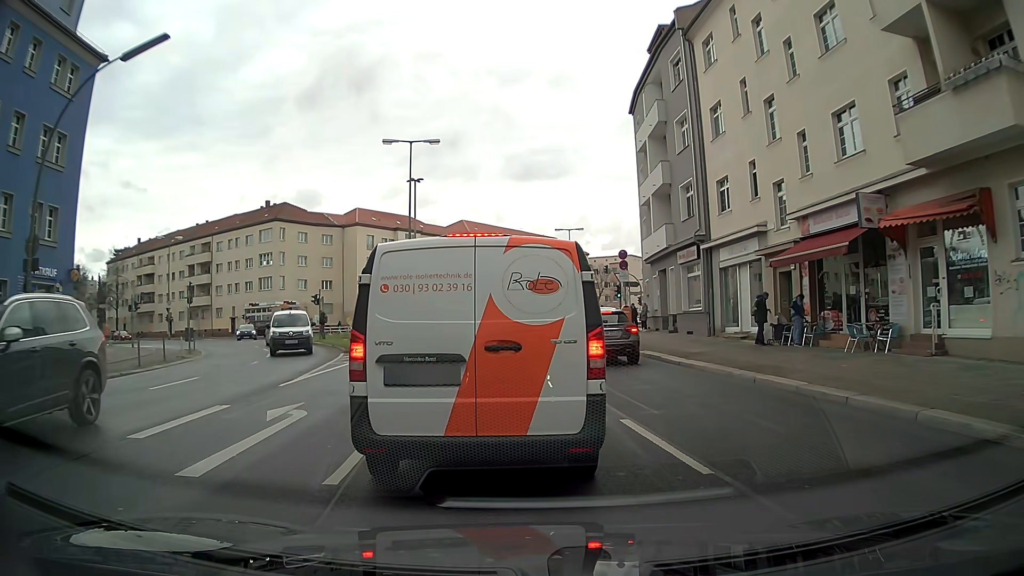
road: secondary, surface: asphalt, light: Day
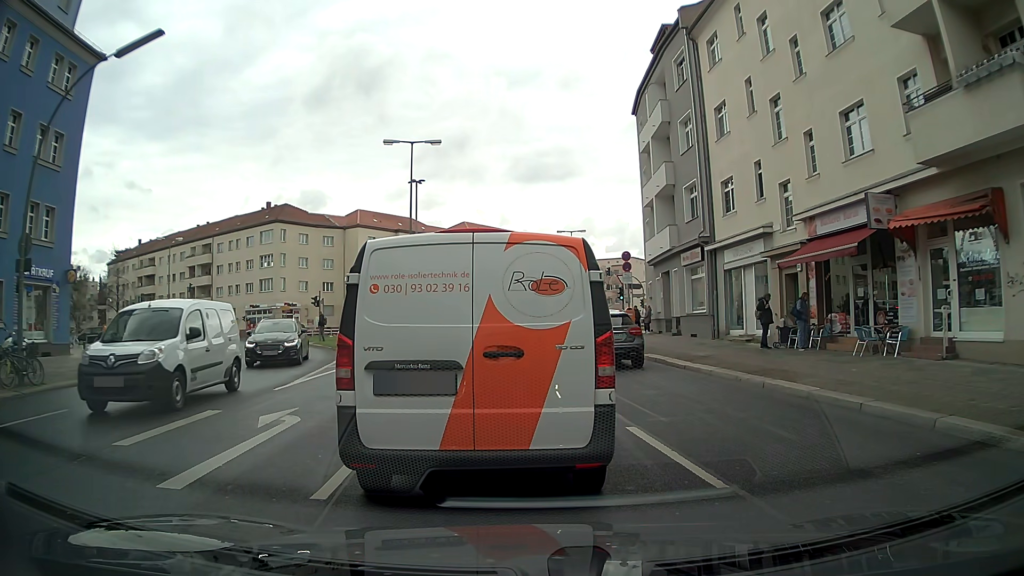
(0.0, +0.4) m; 0°
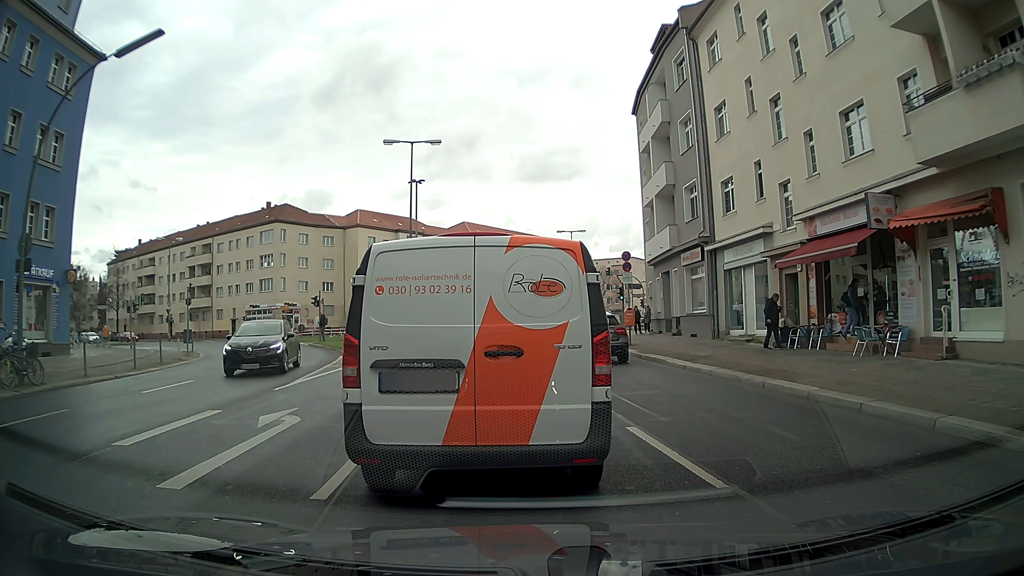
(0.0, 0.0) m; 0°
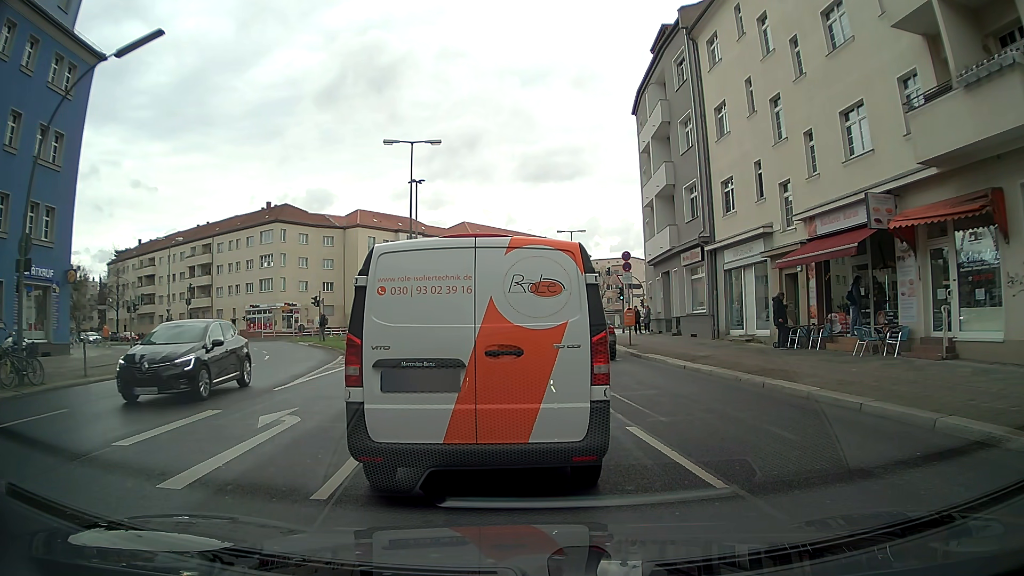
(0.0, 0.0) m; 0°
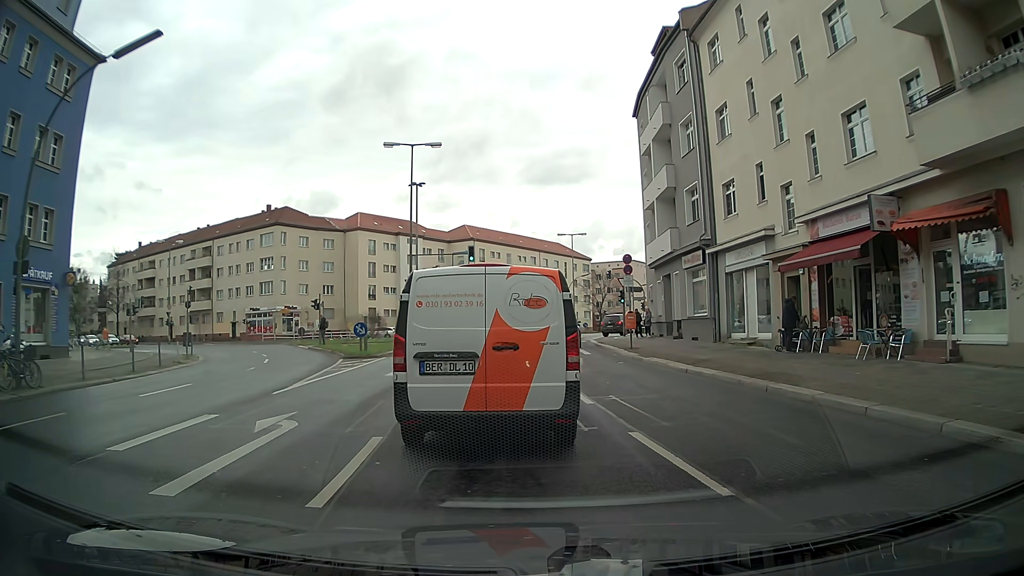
(0.0, +0.1) m; 0°
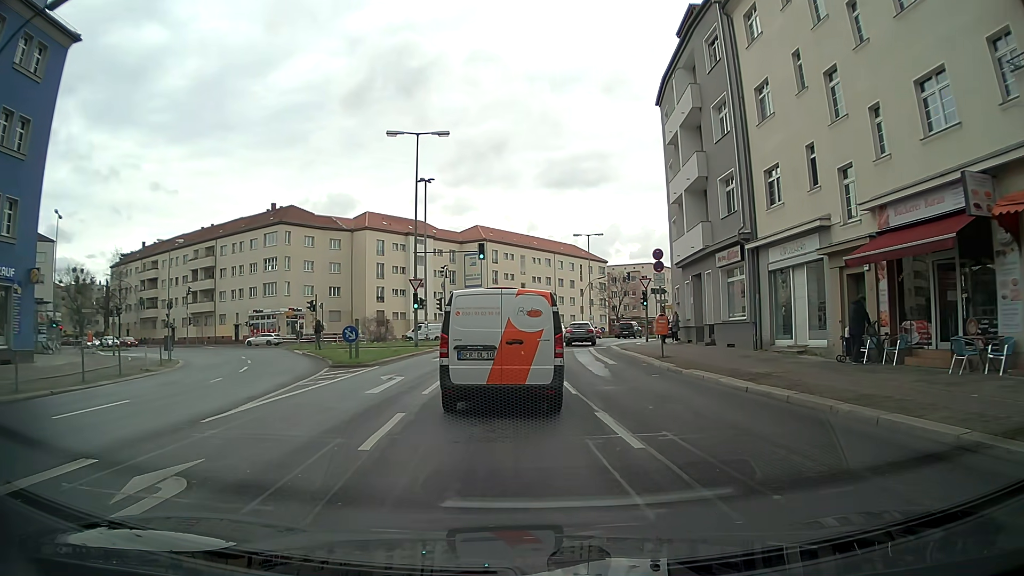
(0.0, +3.9) m; -1°
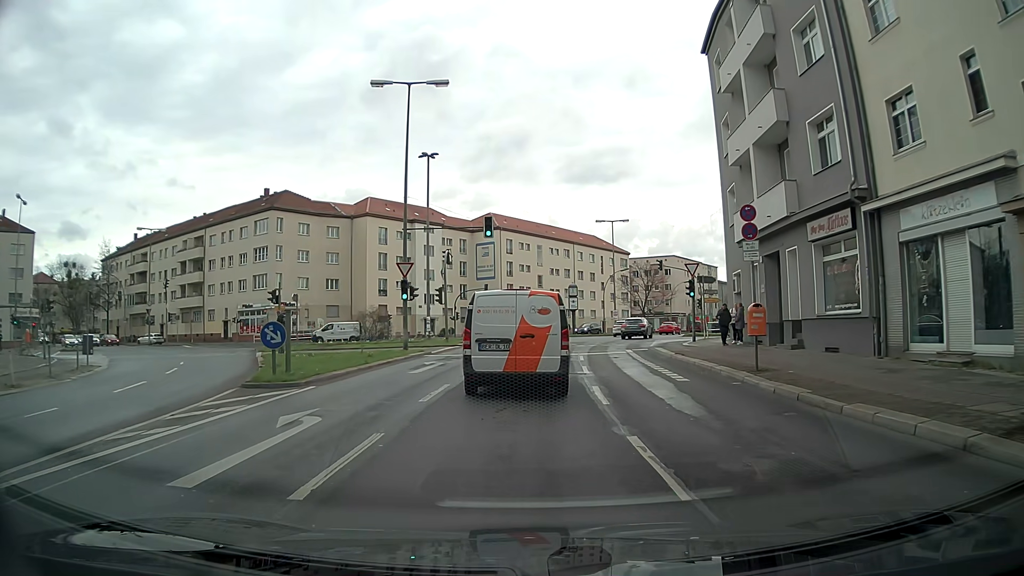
(-0.1, +8.7) m; -1°
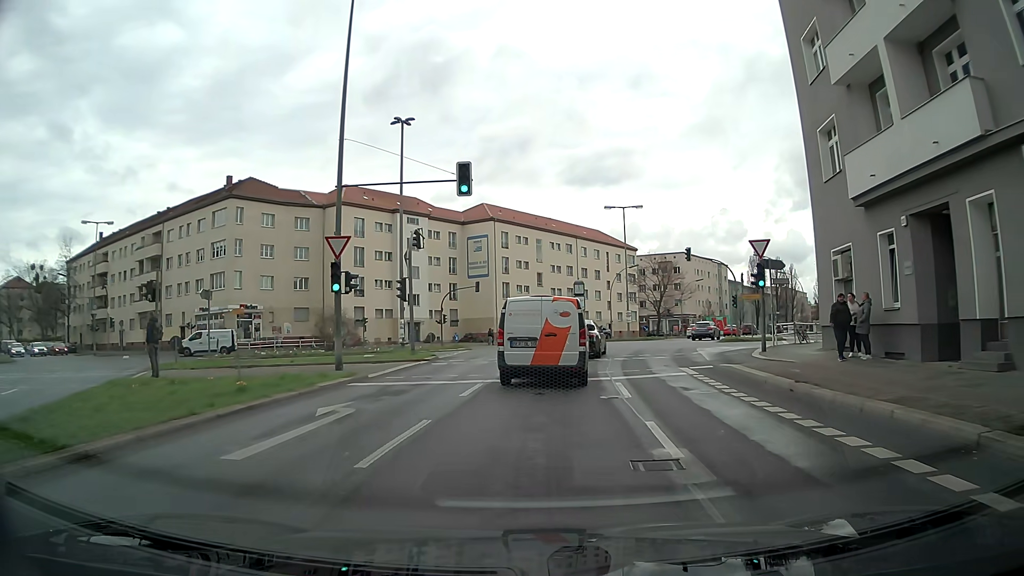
(0.0, +11.1) m; +1°
(0, +10) (+1, +20) (+2, +30) (+4, +40) (+7, +49) (+12, +58) (+16, +67) (+21, +76) (+26, +84) (+32, +93) m
